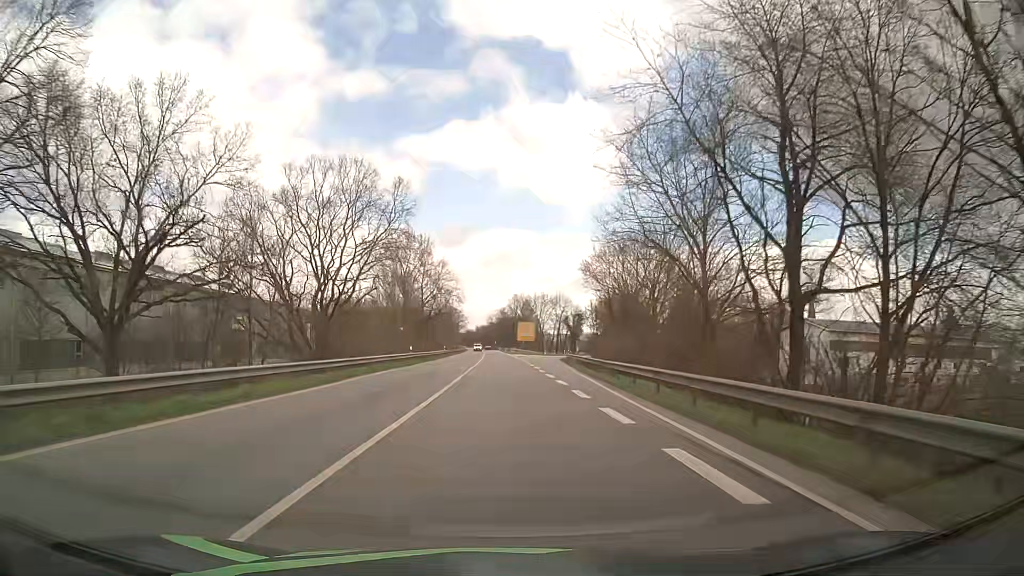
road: primary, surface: asphalt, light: Day
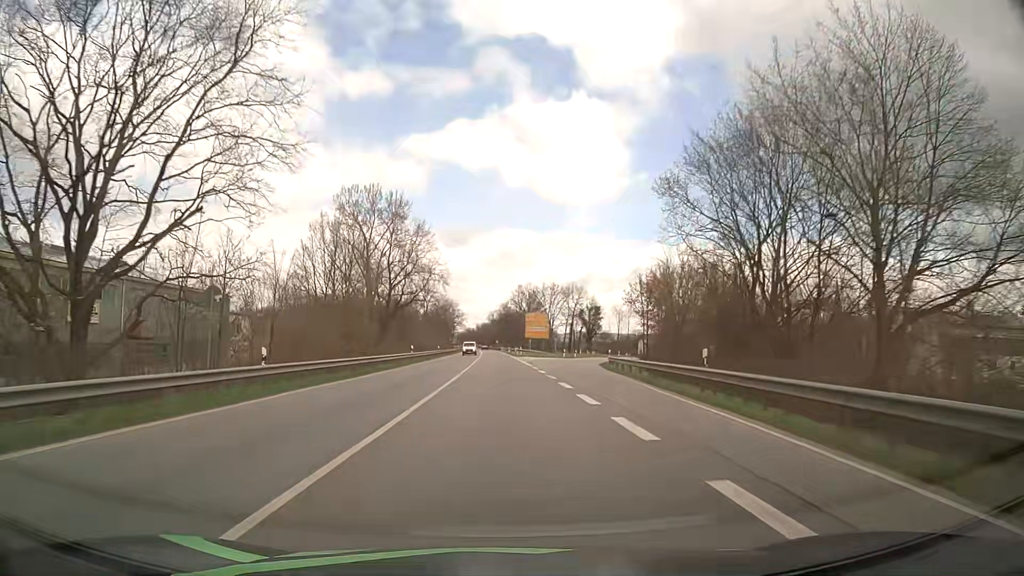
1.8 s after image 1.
(-0.2, +32.5) m; 0°
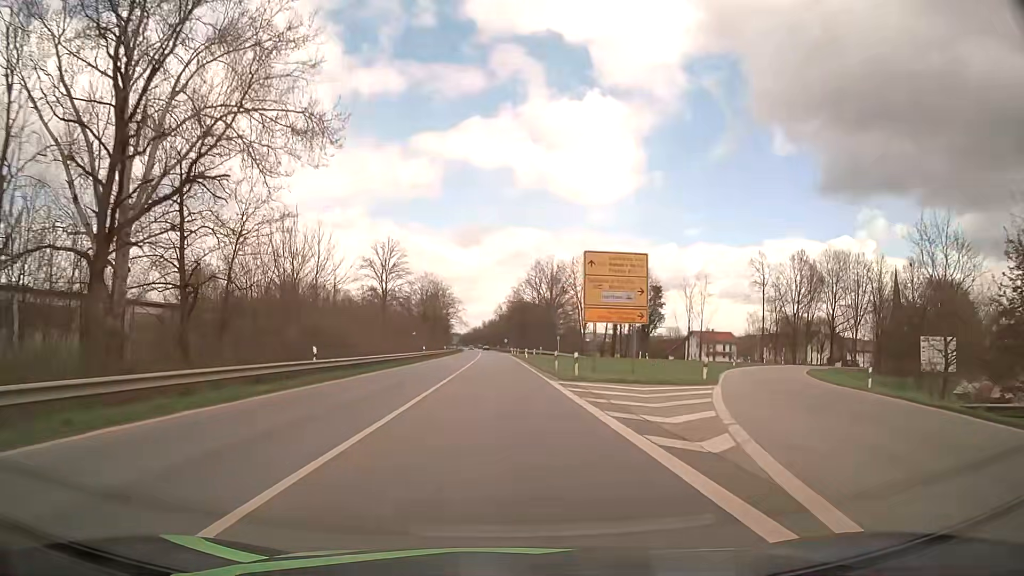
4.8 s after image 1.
(-0.5, +57.2) m; -1°
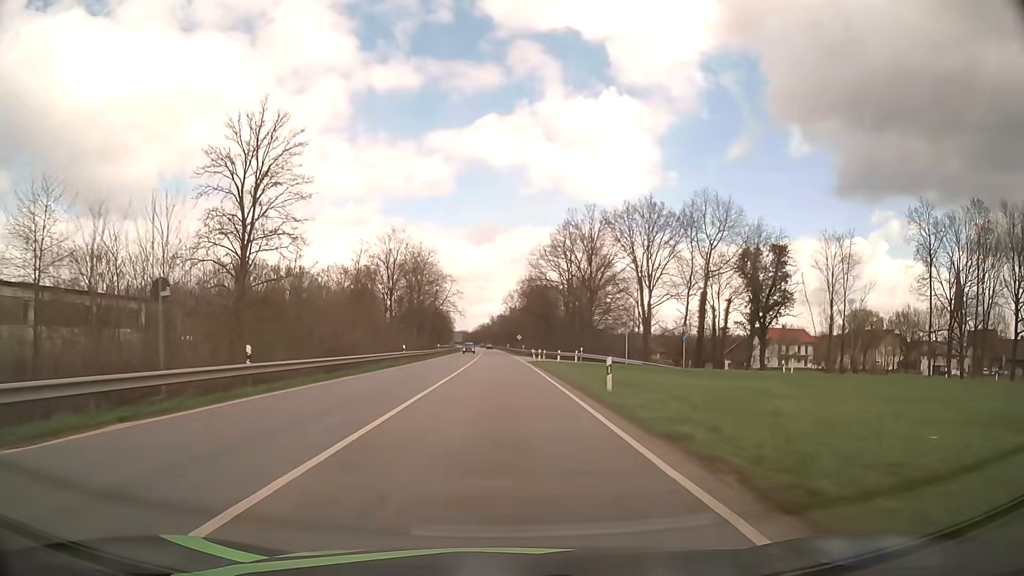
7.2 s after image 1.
(-0.3, +47.6) m; -1°
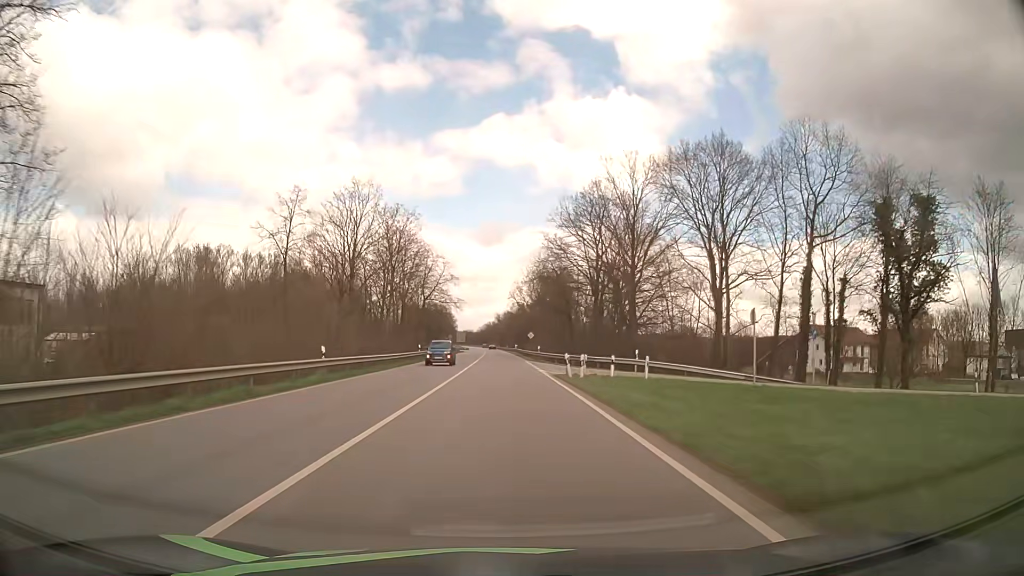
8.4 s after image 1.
(-0.1, +24.4) m; -1°
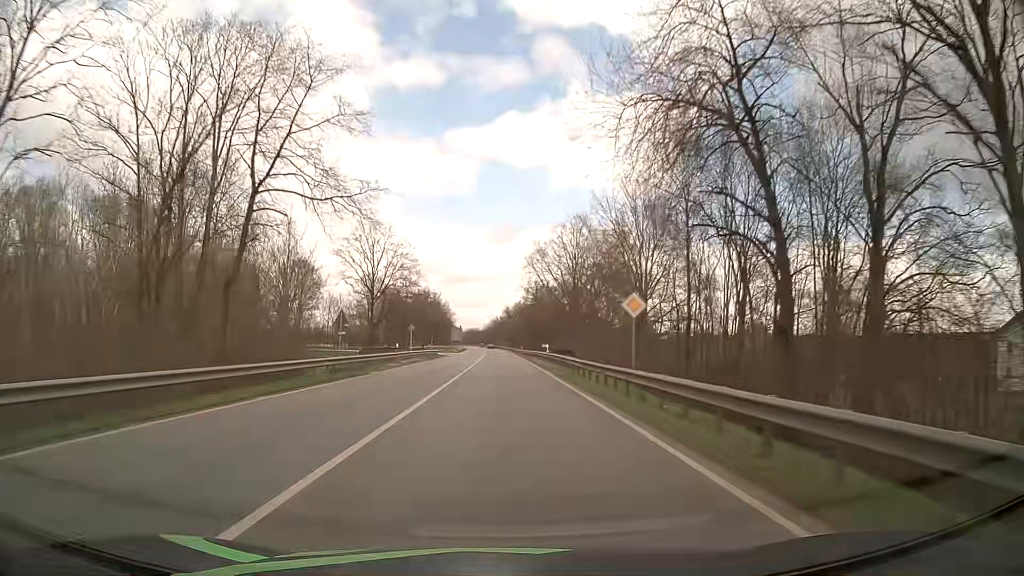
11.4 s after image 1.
(-0.4, +62.5) m; -1°
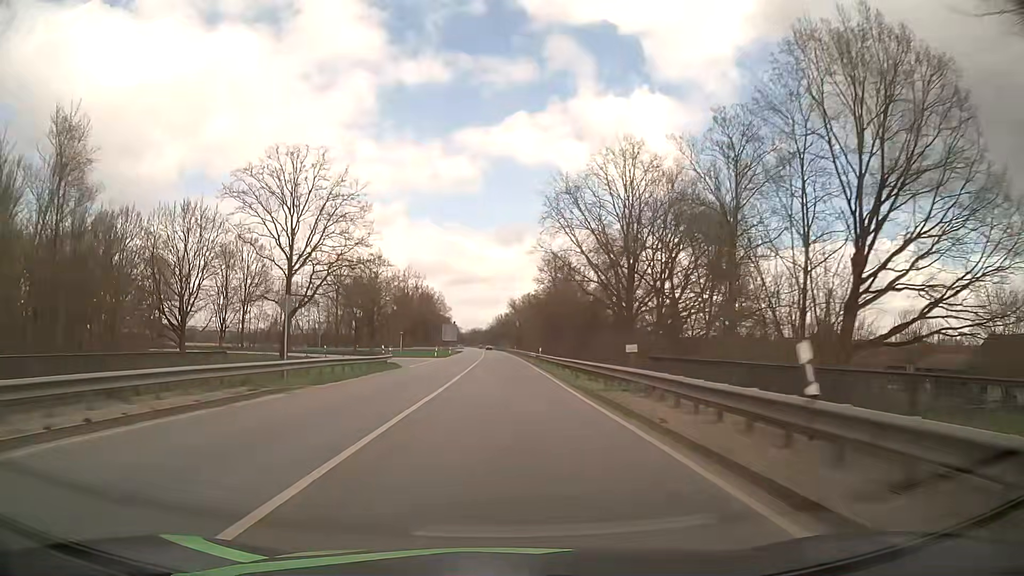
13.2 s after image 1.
(-0.1, +38.4) m; 0°
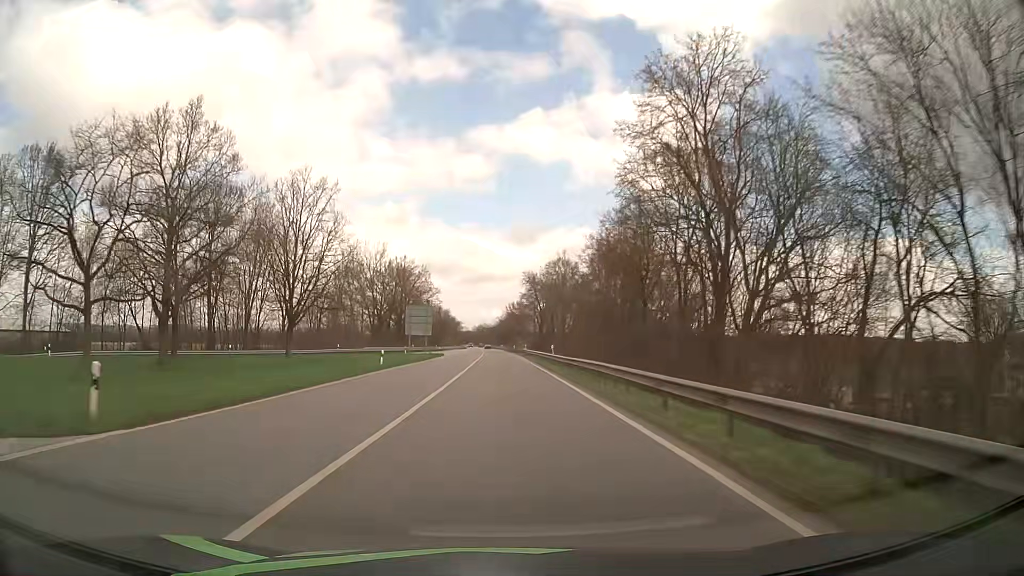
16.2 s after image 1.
(-0.6, +65.5) m; -1°
(0, +10) (0, +20) (0, +30) (0, +40) (0, +50) (0, +60) (0, +70) (-1, +80) (-1, +90) (-1, +100) m
